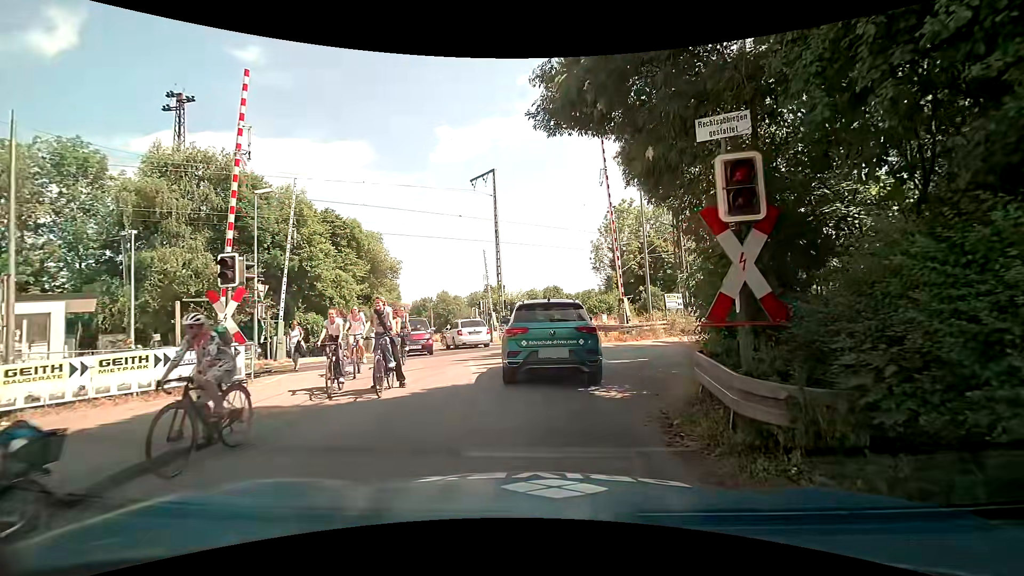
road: residential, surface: asphalt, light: Day
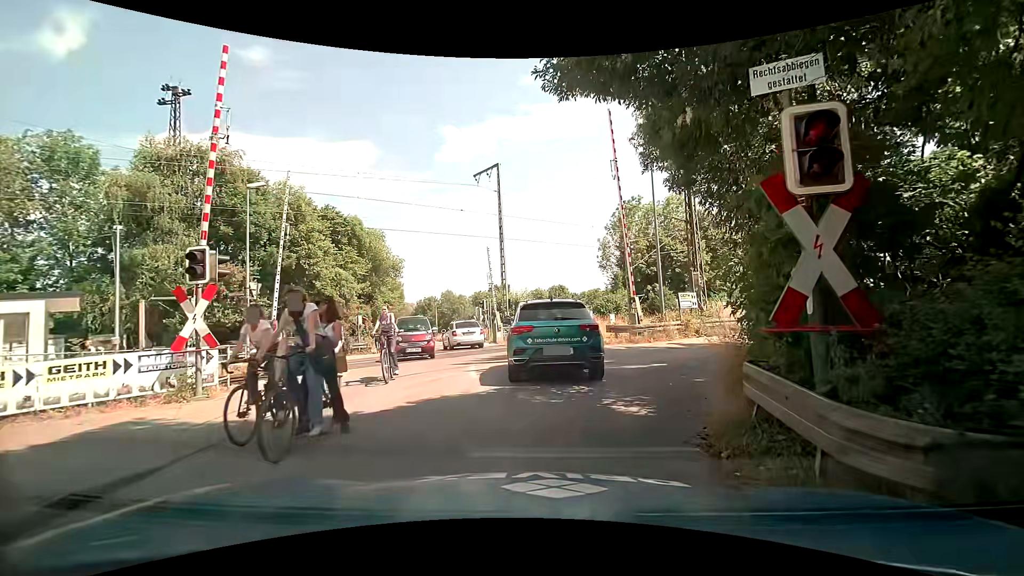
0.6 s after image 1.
(0.0, +1.2) m; +1°
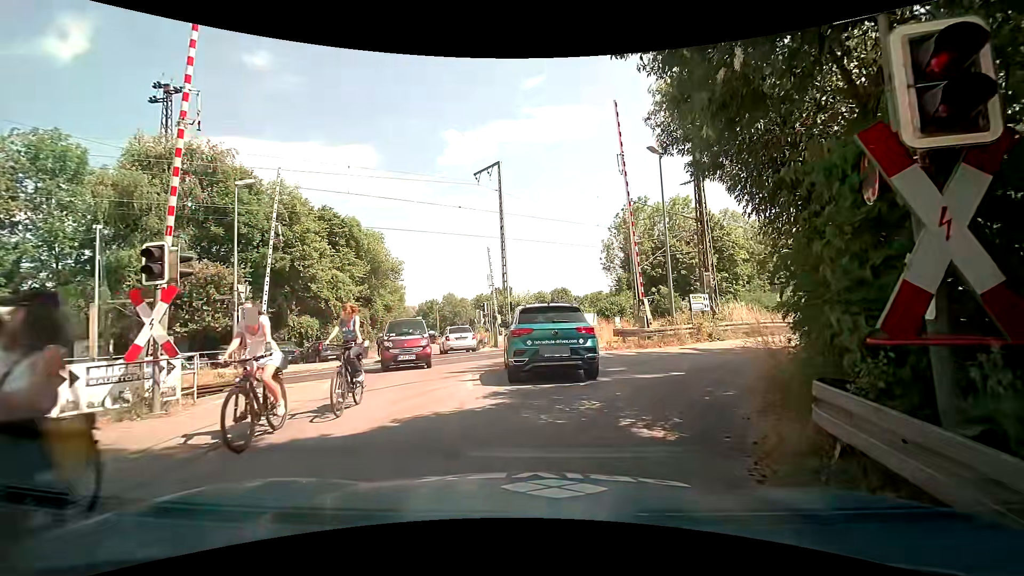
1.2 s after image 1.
(0.0, +1.2) m; 0°
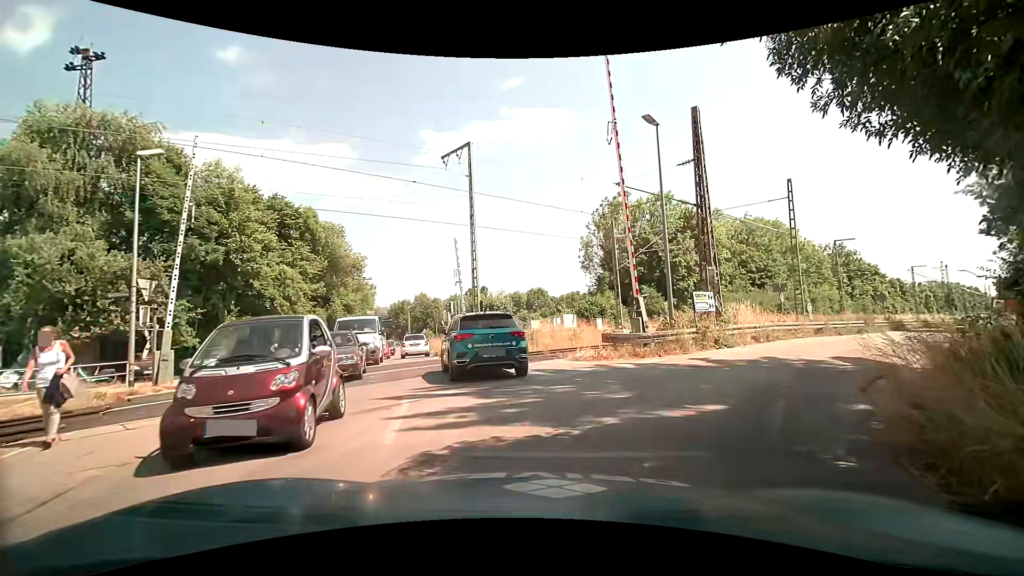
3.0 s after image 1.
(+0.1, +3.8) m; +3°
